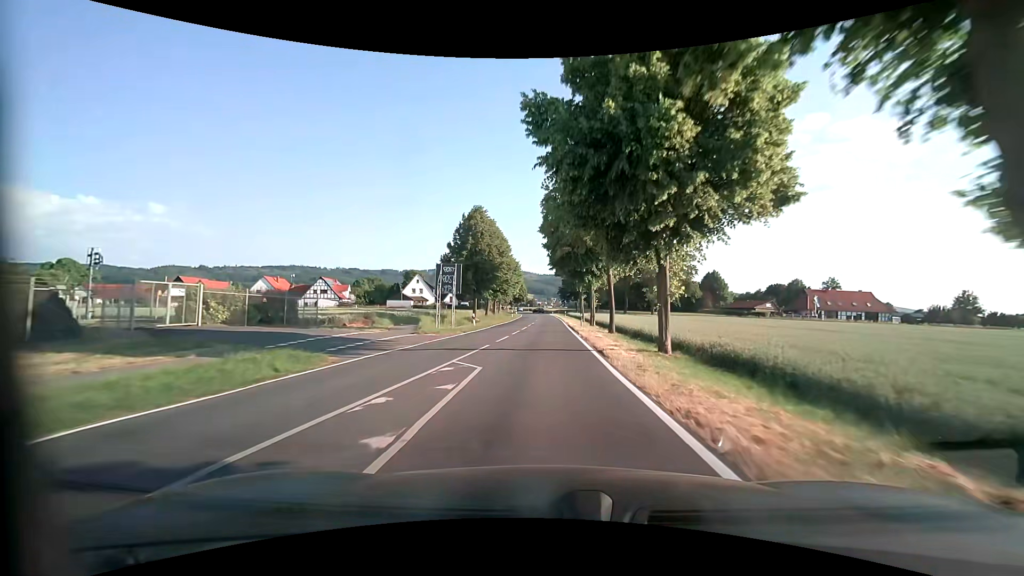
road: tertiary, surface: asphalt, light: Day
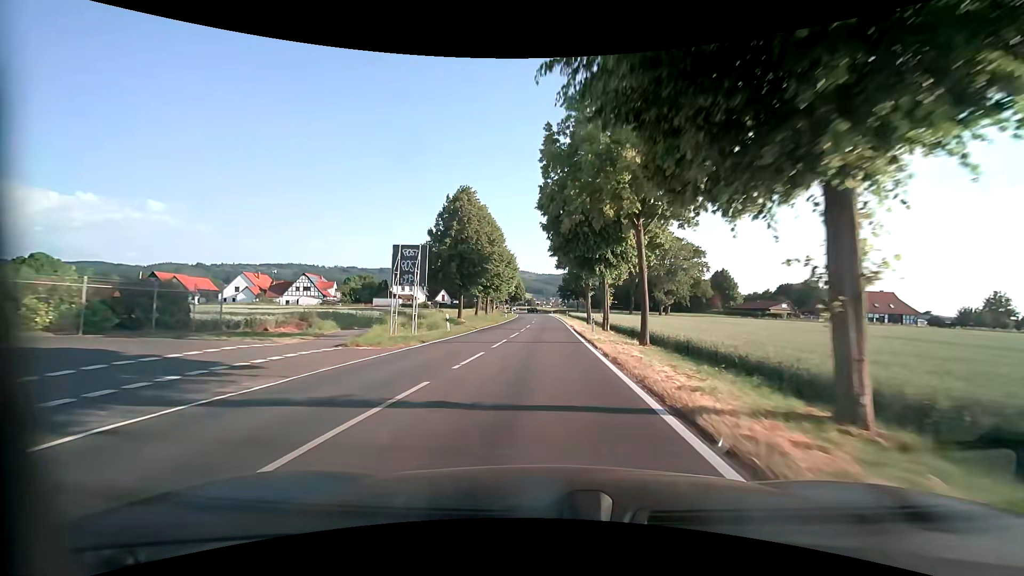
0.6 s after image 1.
(0.0, +9.8) m; 0°
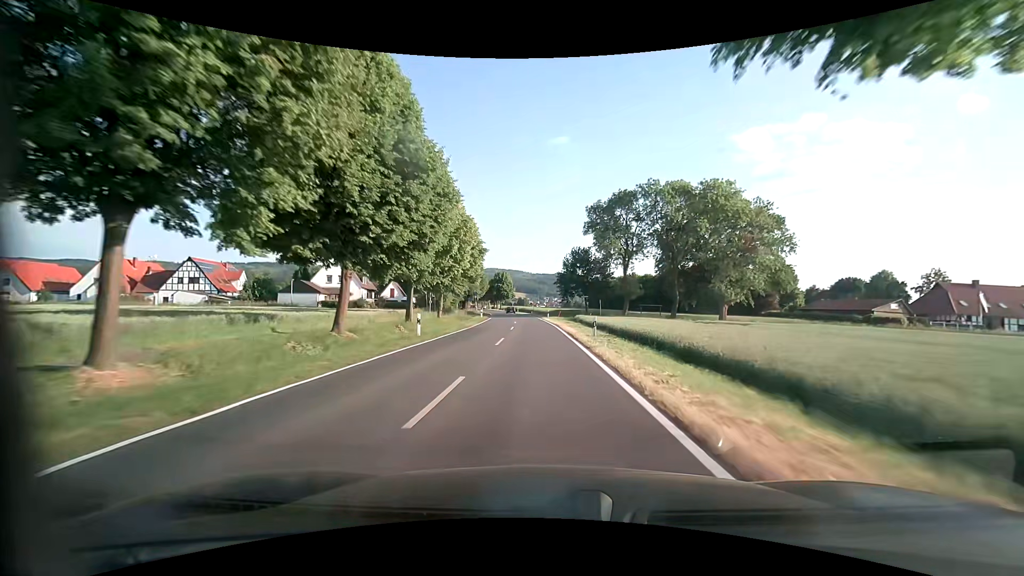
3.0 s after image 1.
(+0.3, +41.7) m; +1°
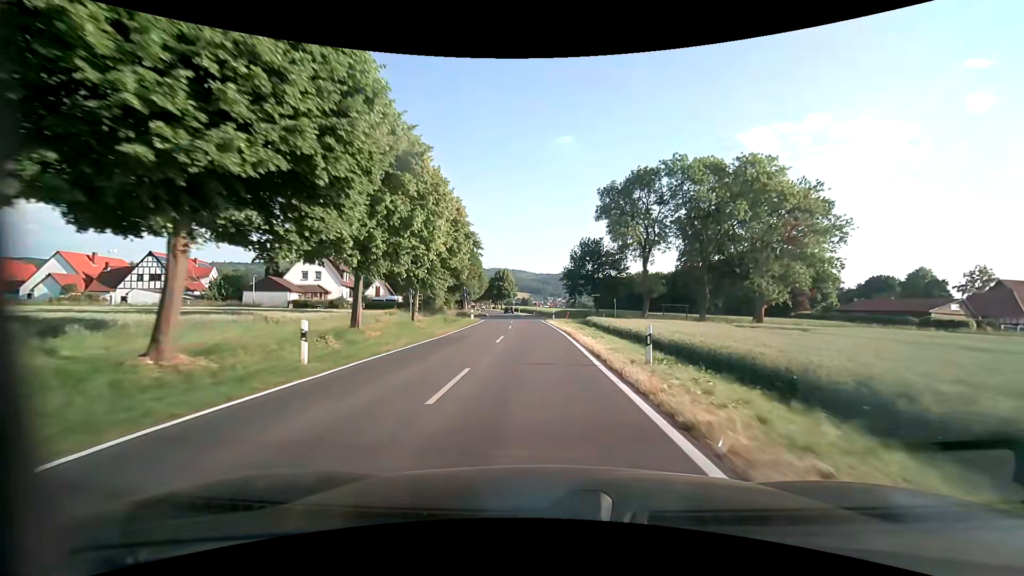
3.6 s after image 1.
(0.0, +10.8) m; 0°
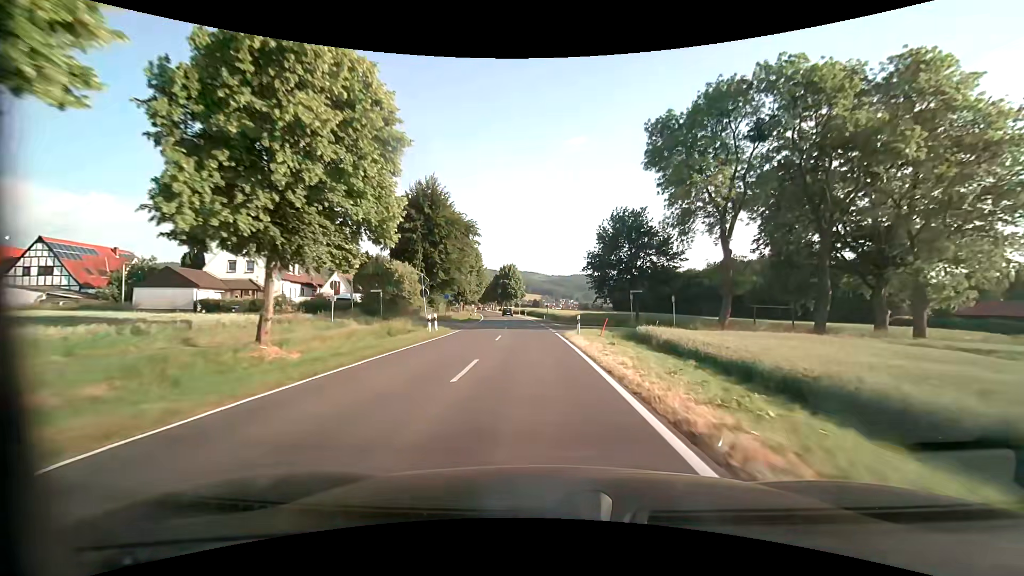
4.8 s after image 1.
(-0.3, +21.9) m; -2°
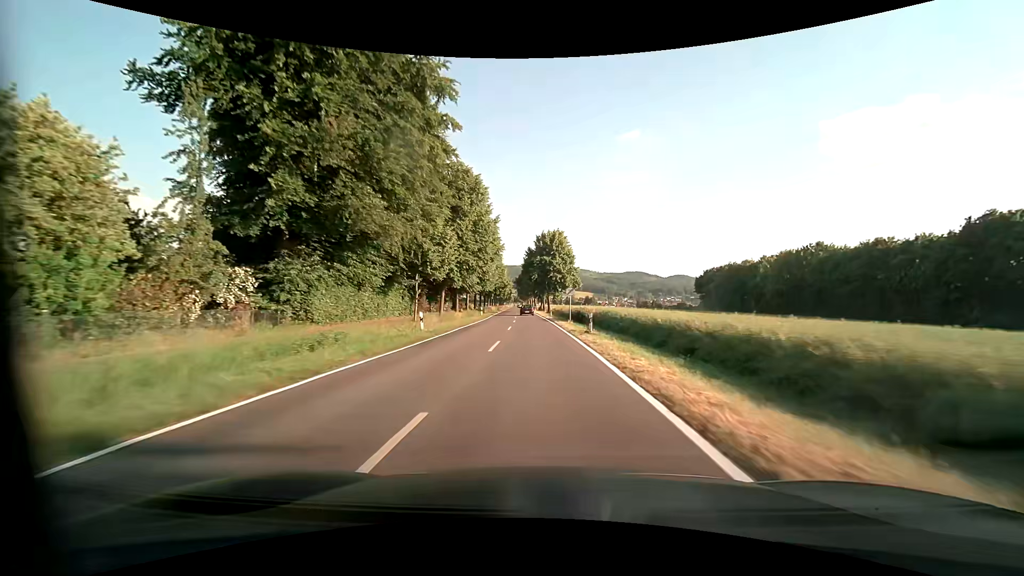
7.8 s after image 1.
(-2.4, +54.9) m; -5°
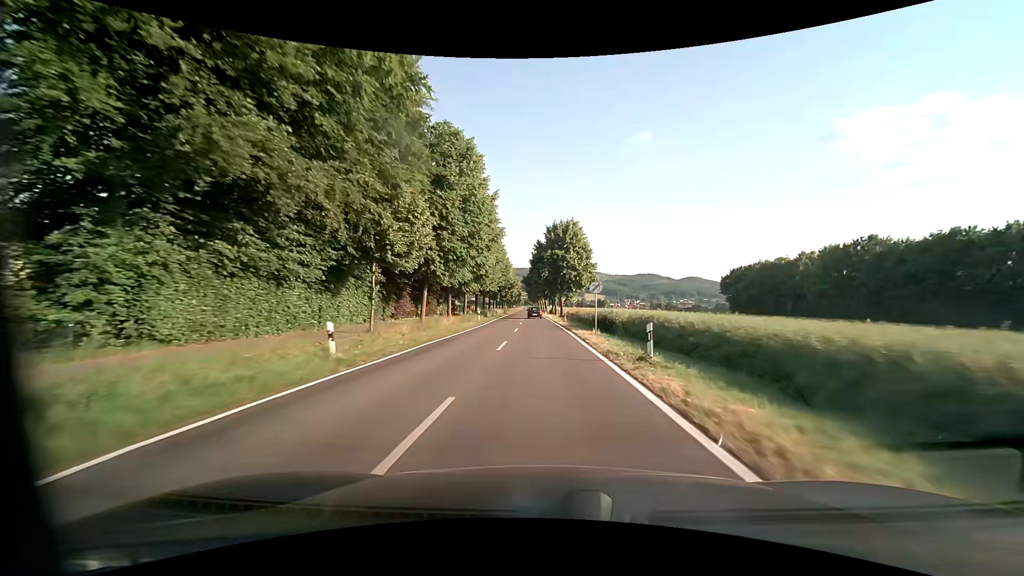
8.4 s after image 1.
(-0.1, +11.0) m; -1°
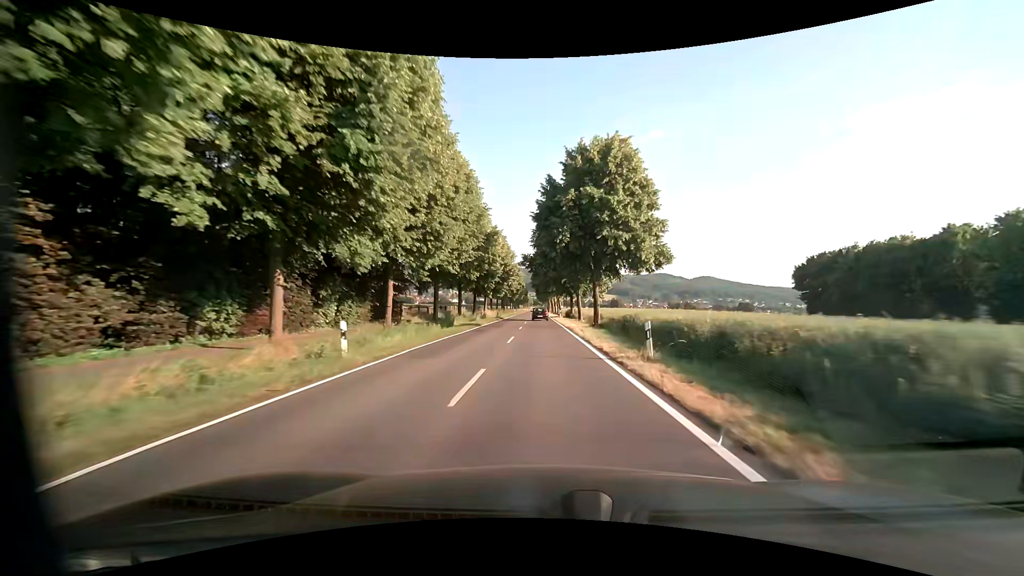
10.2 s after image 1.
(-0.6, +32.7) m; -1°
(0, +10) (0, +20) (0, +30) (0, +40) (-1, +50) (-1, +60) (-1, +70) (-1, +80) (-1, +90) (-1, +100) m
